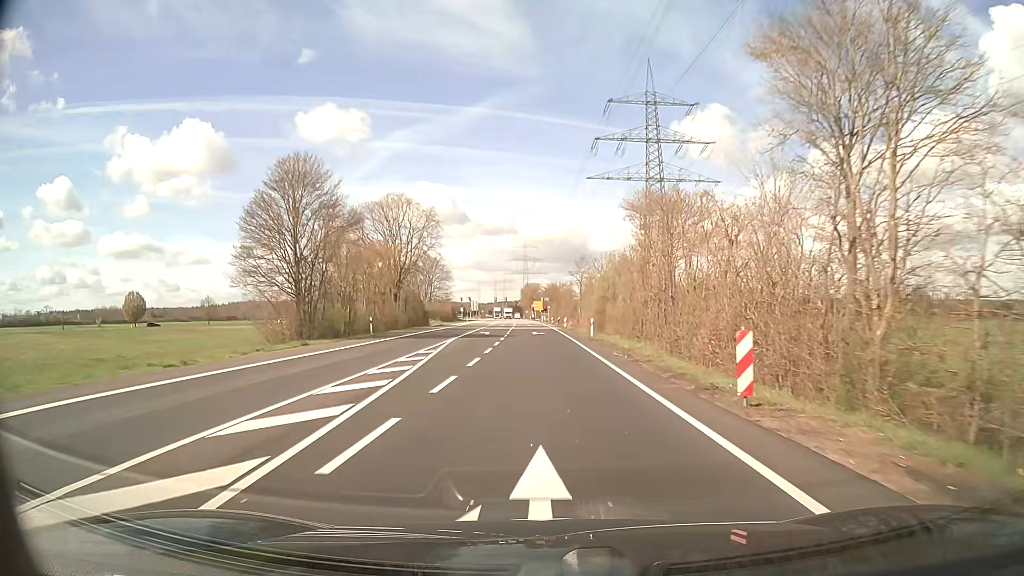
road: secondary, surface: asphalt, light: Day
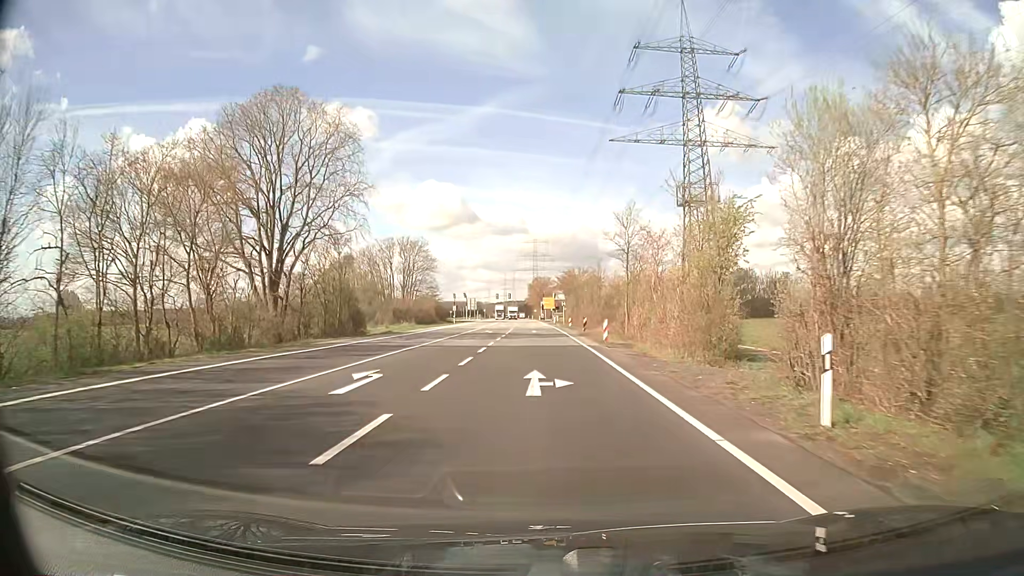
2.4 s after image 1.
(-0.2, +35.7) m; -1°
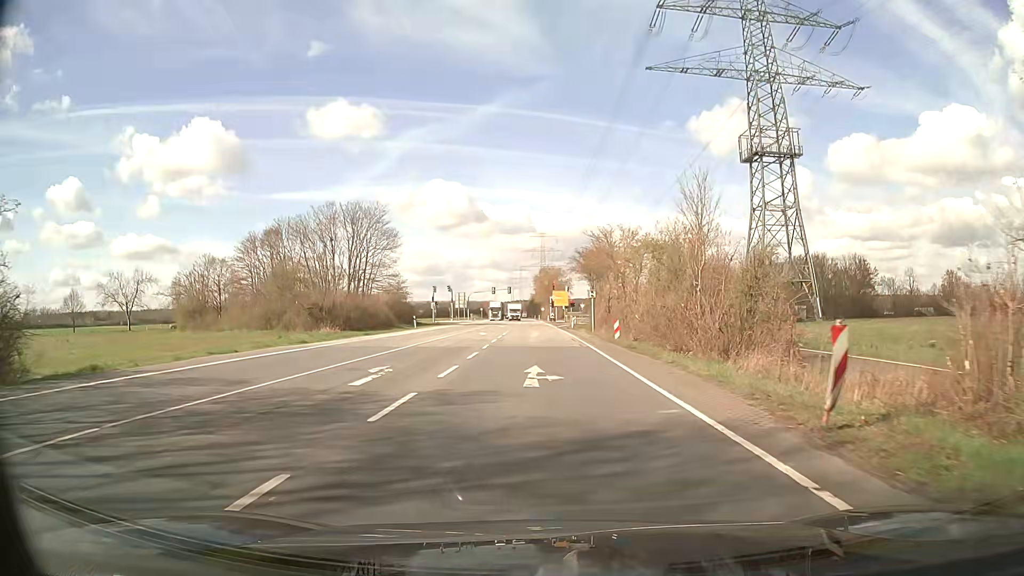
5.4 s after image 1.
(-0.2, +39.2) m; -1°
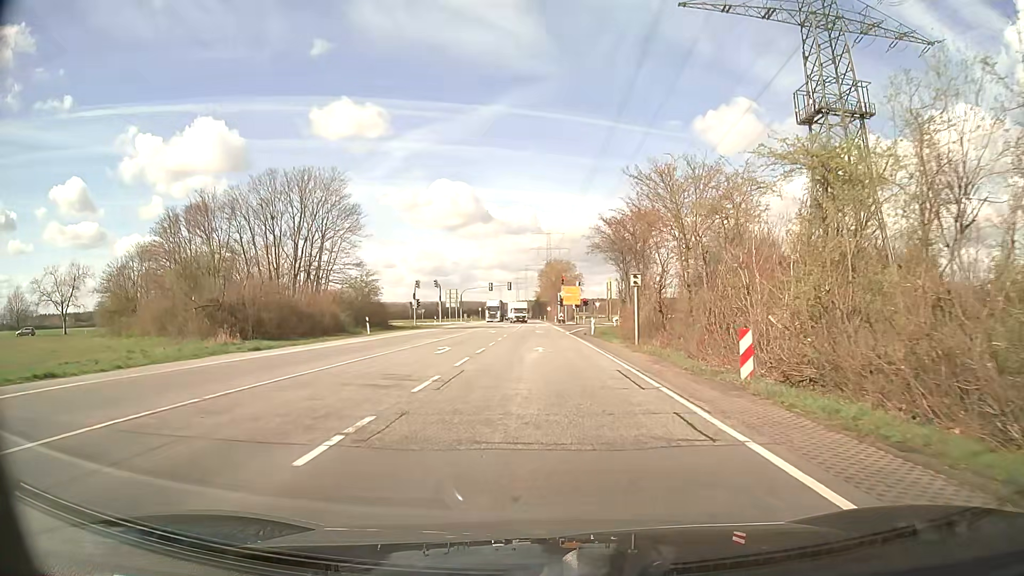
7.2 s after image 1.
(0.0, +20.7) m; 0°
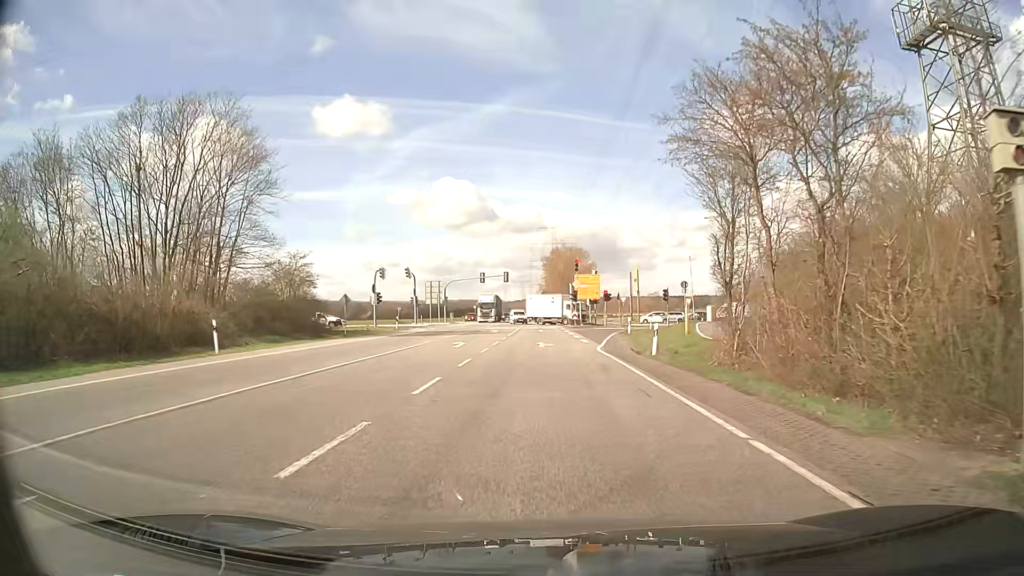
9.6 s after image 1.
(-0.2, +24.3) m; -1°
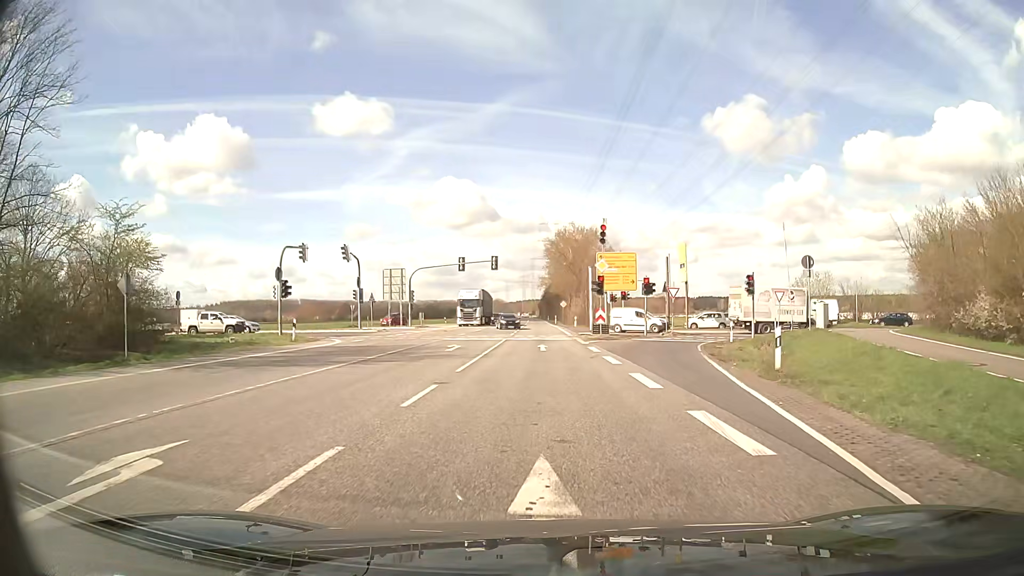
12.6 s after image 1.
(+0.1, +25.2) m; 0°
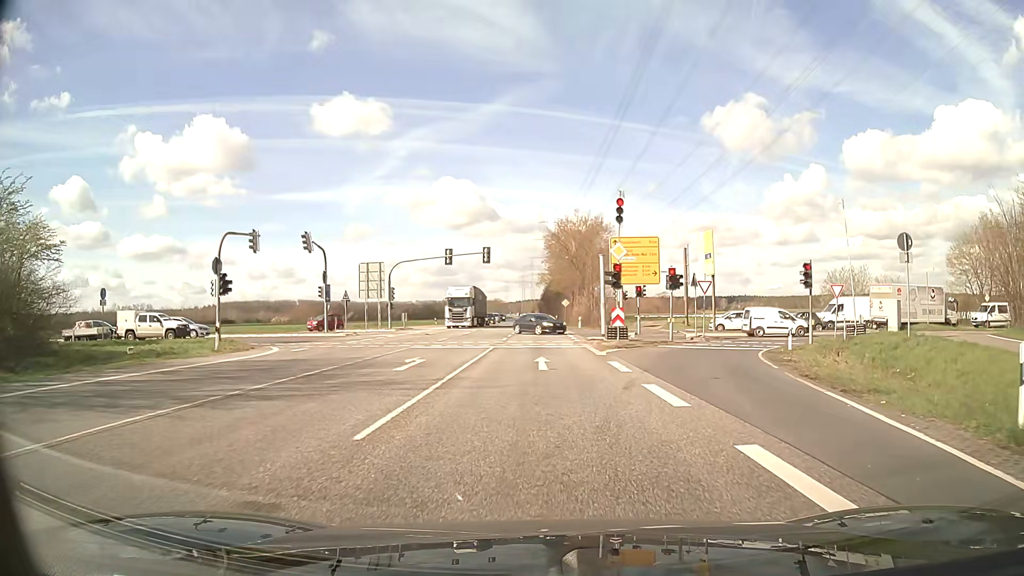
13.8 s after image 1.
(0.0, +8.5) m; 0°
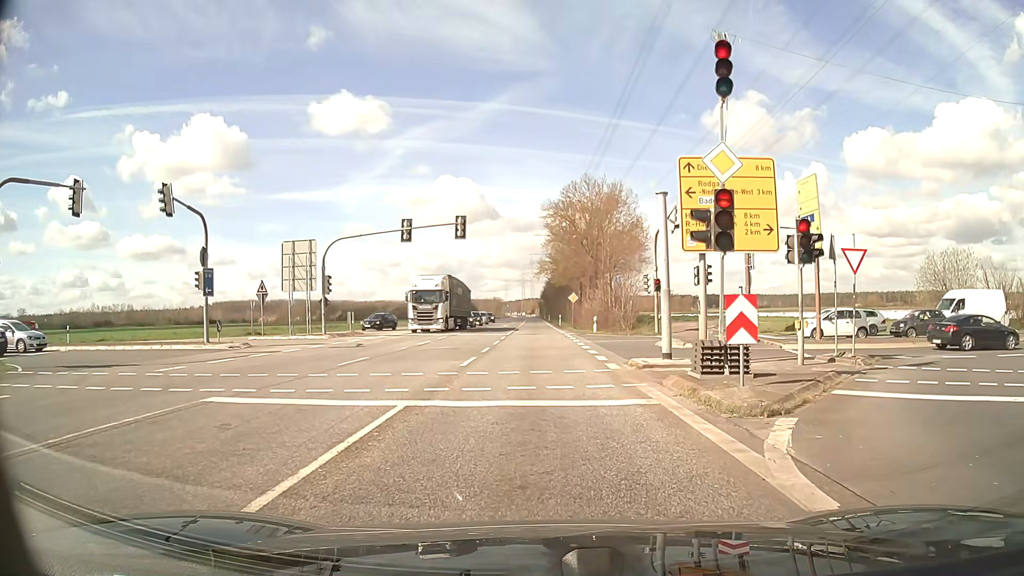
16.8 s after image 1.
(+0.1, +17.2) m; 0°
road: secondary_link
(0, +10) (0, +20) (0, +30) (0, +40) (0, +50) (0, +60) (0, +70) (0, +80) (0, +90) (0, +100) m
